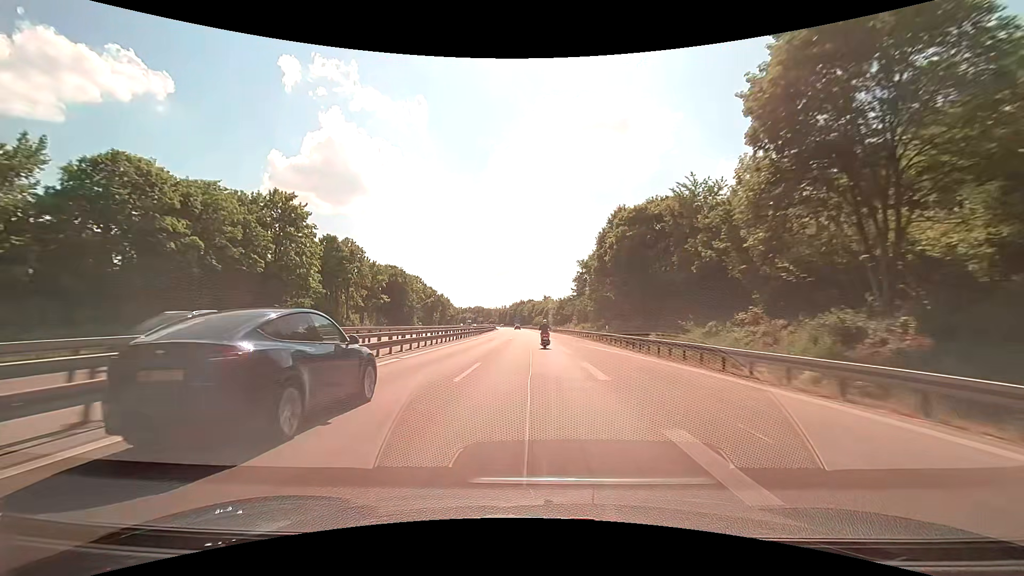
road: motorway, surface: asphalt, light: Day
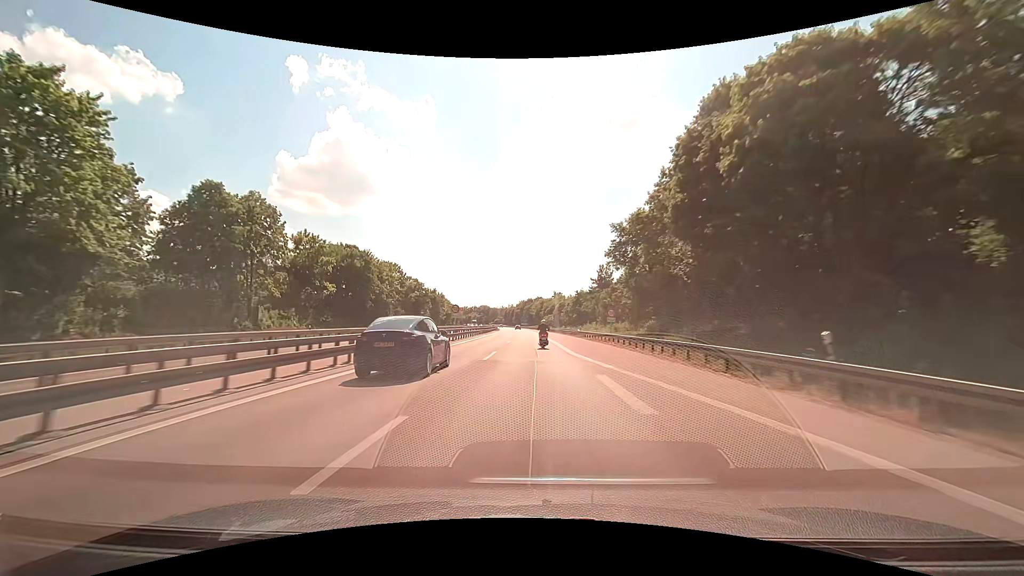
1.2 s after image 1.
(-0.2, +28.7) m; -1°
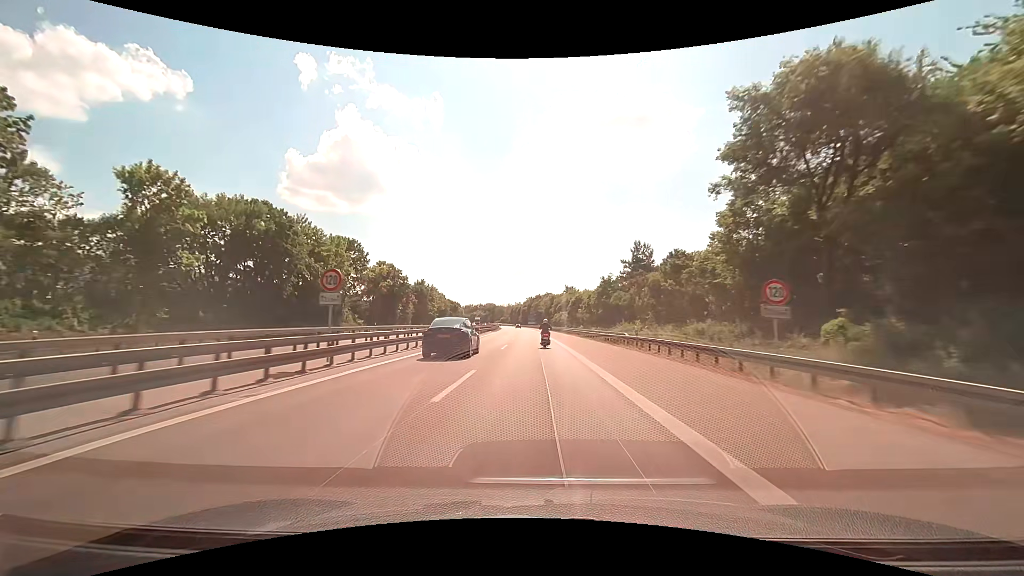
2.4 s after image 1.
(-0.3, +28.7) m; -1°
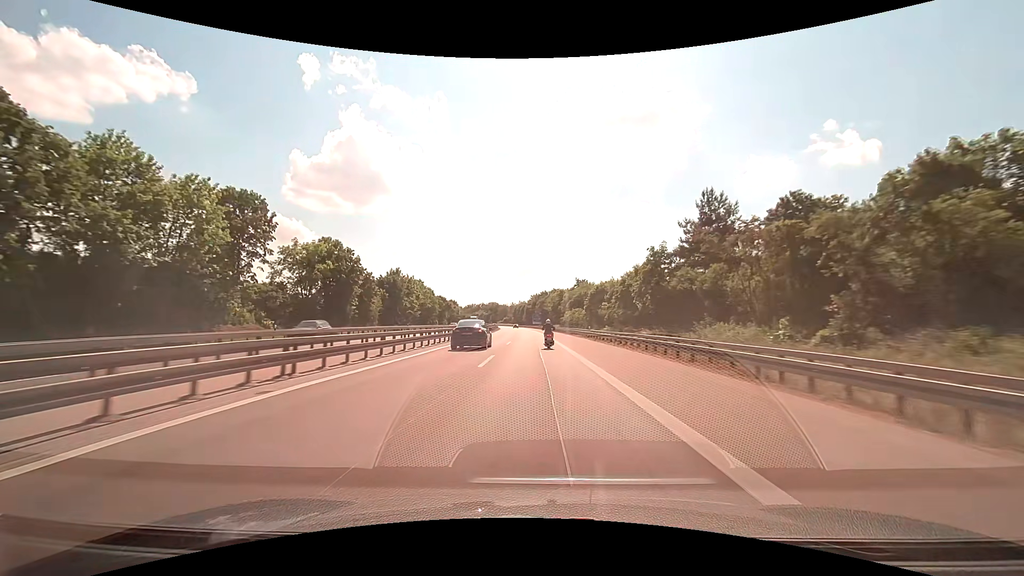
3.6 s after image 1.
(-0.1, +28.6) m; -1°
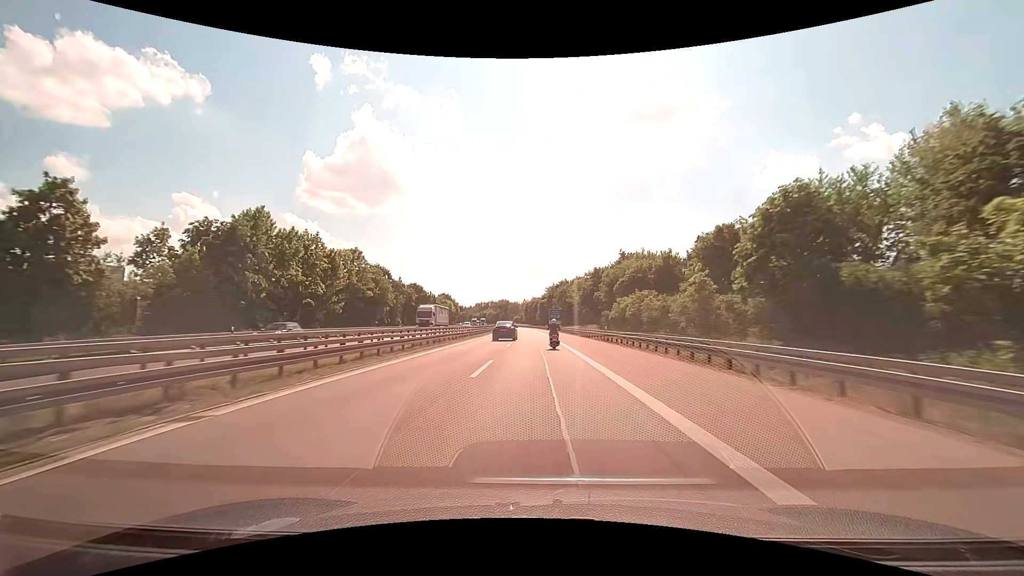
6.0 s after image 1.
(-0.8, +57.1) m; -2°
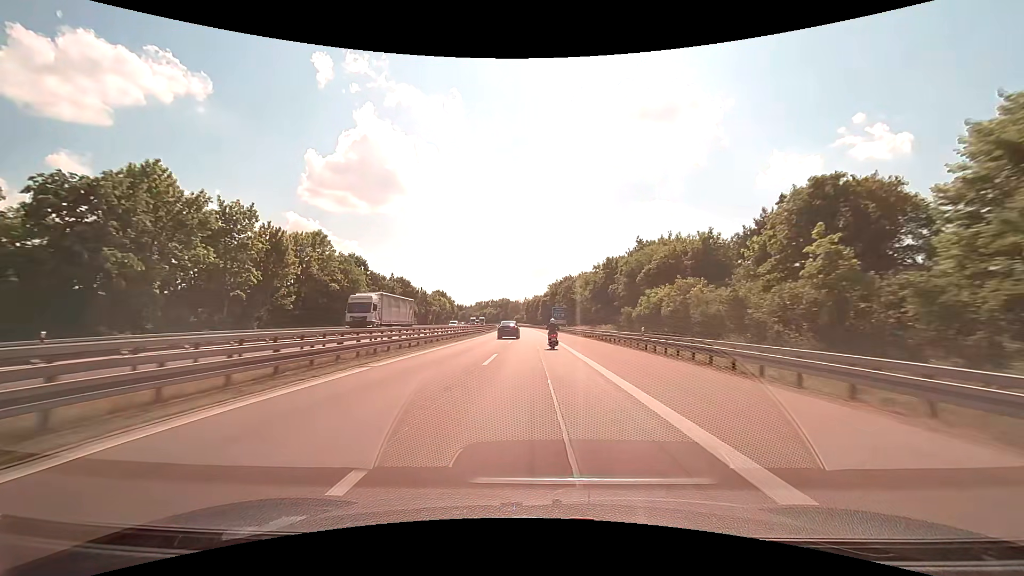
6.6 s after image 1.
(0.0, +14.2) m; 0°
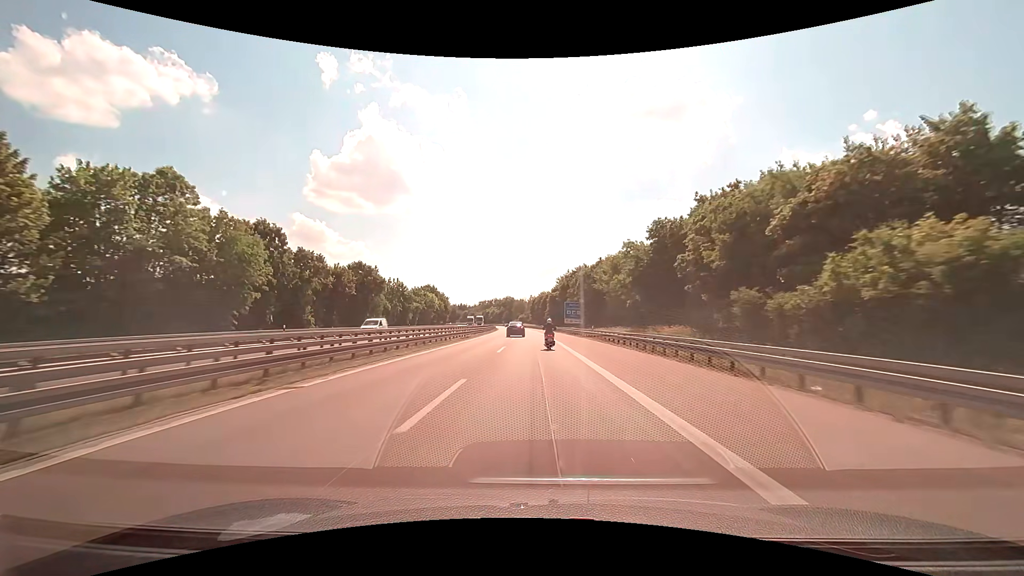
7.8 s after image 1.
(-0.1, +28.4) m; -1°
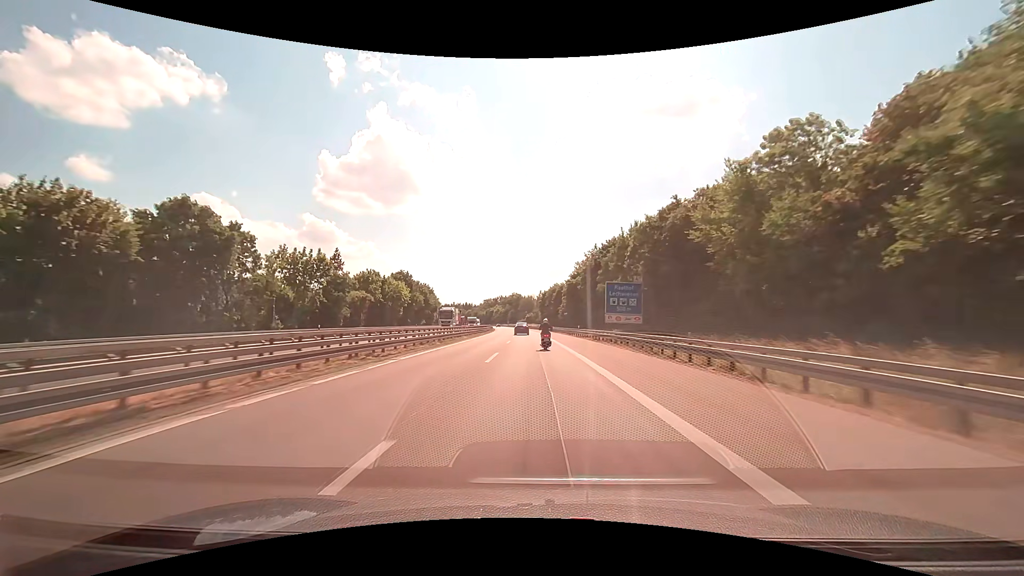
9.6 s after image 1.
(-0.6, +42.5) m; -1°
(0, +10) (0, +20) (0, +30) (0, +40) (0, +50) (-1, +60) (-1, +70) (-2, +80) (-2, +90) (-2, +100) m
